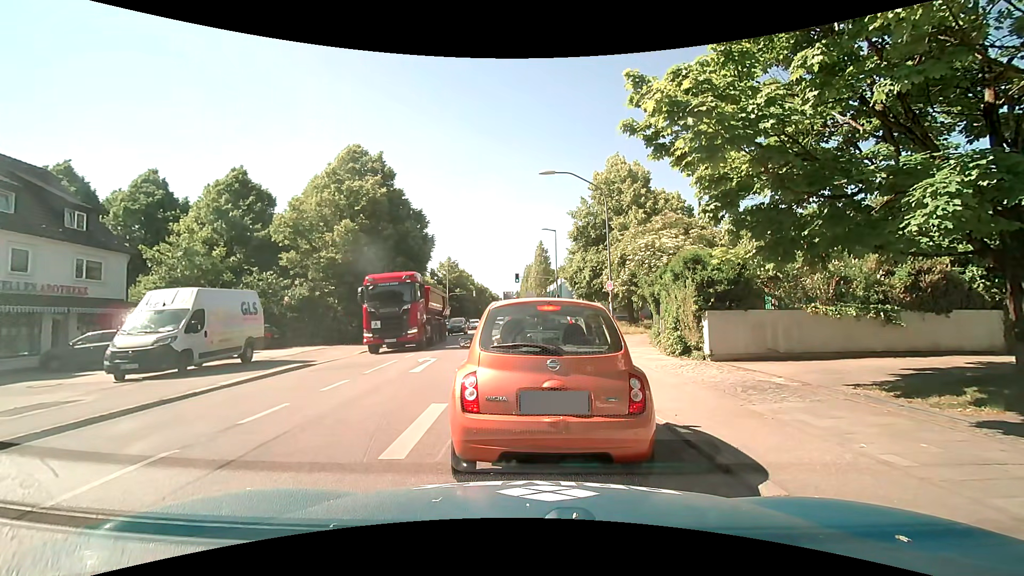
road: secondary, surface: asphalt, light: Day
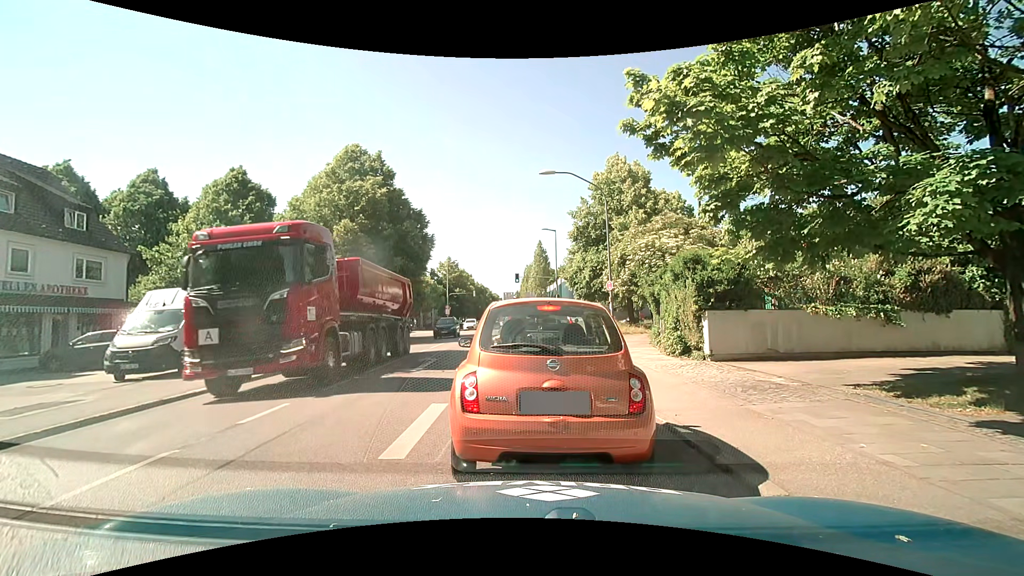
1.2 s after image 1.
(0.0, 0.0) m; 0°
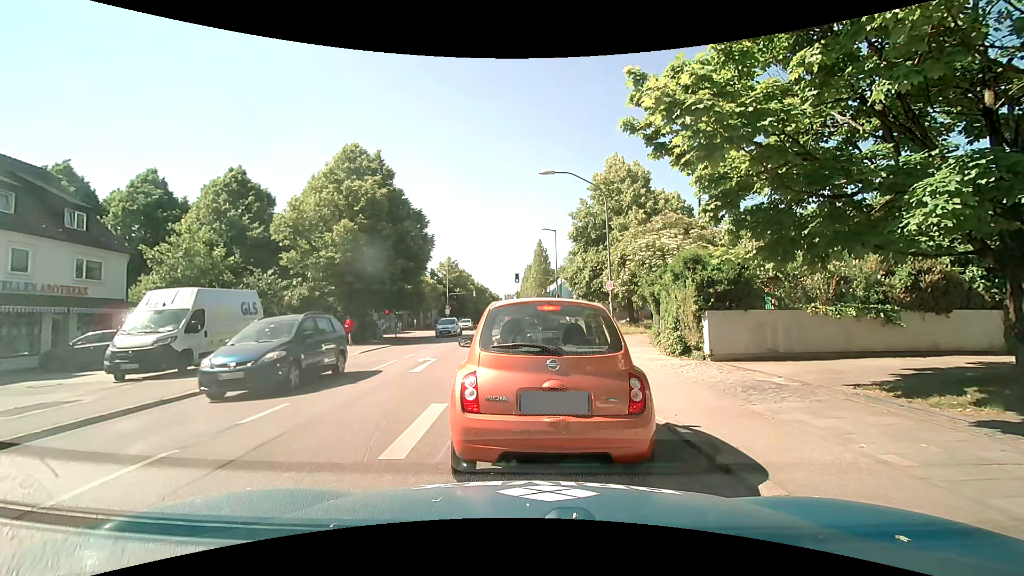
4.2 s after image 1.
(0.0, 0.0) m; 0°
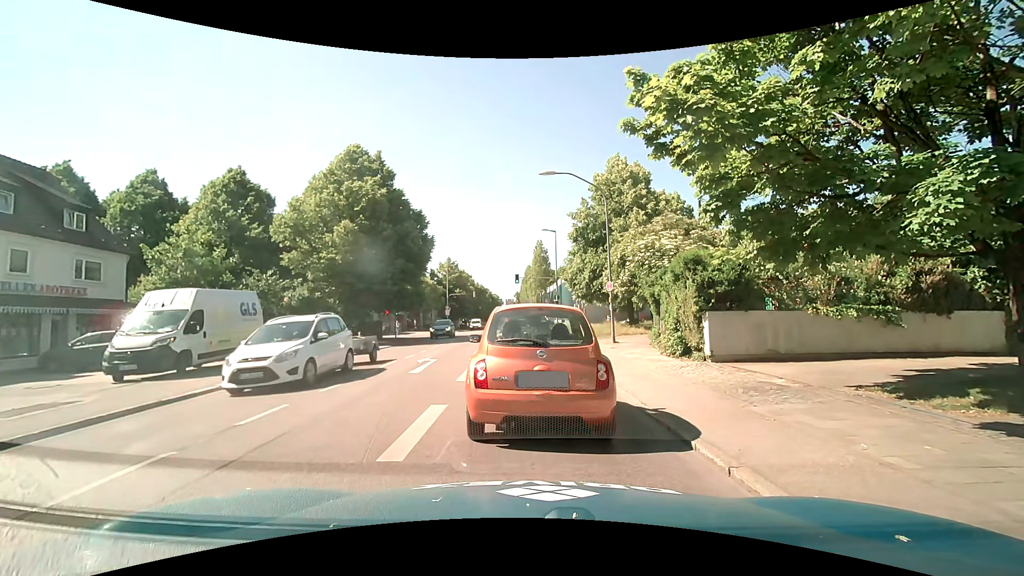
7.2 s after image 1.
(0.0, 0.0) m; 0°
